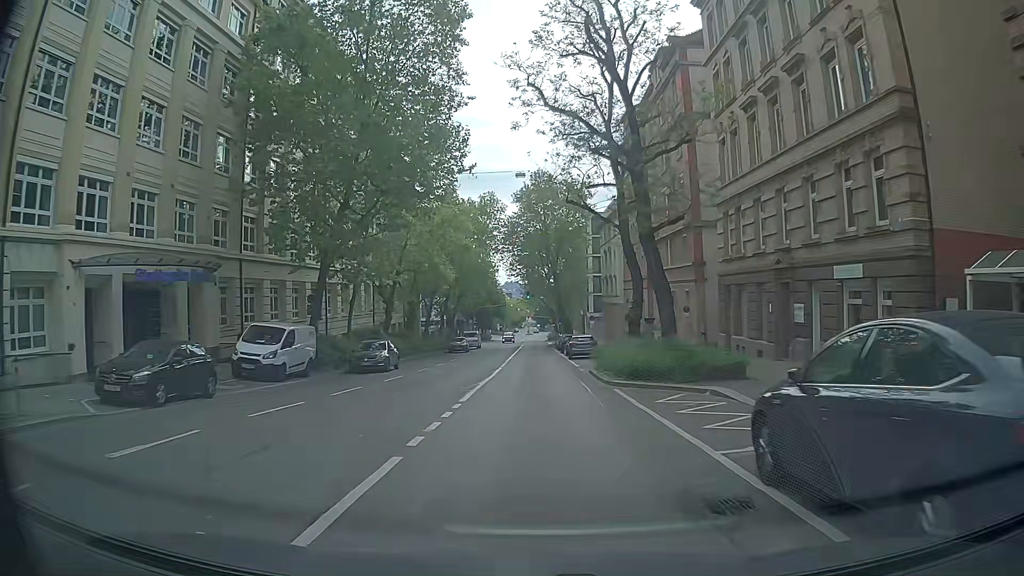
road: secondary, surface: asphalt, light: Day
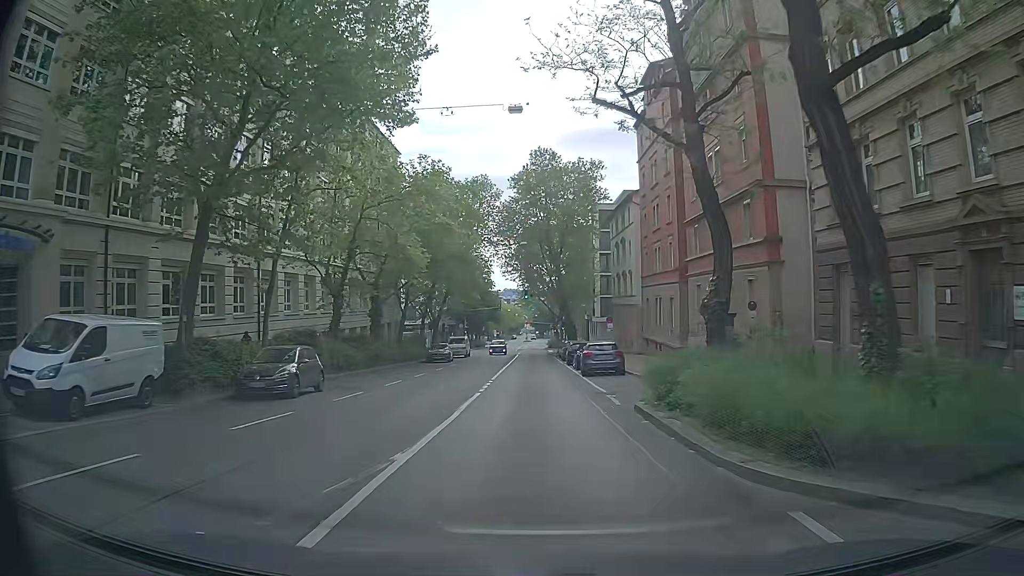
(0.0, +12.1) m; 0°
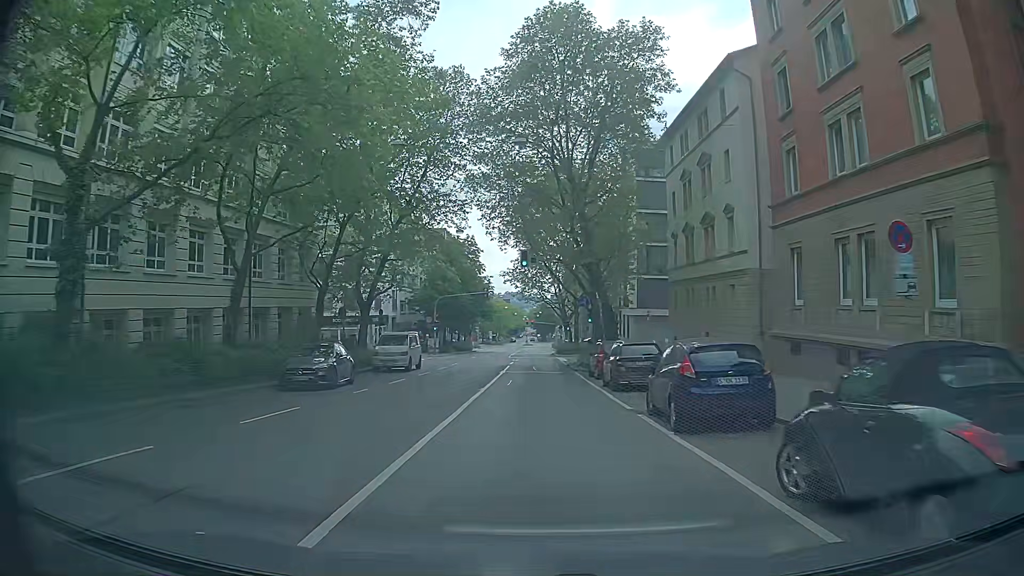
(+0.1, +30.4) m; 0°
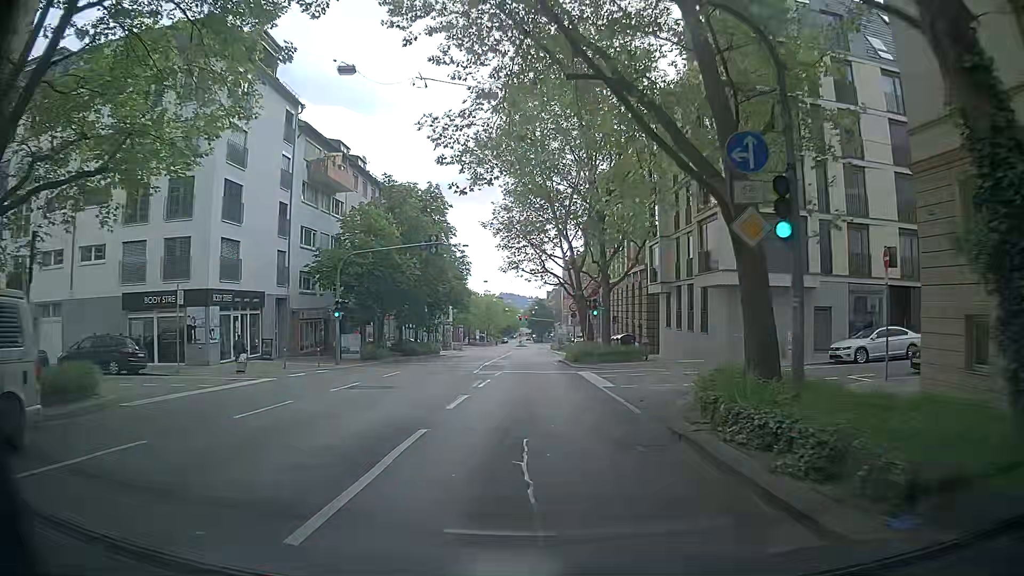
(+0.1, +30.6) m; 0°
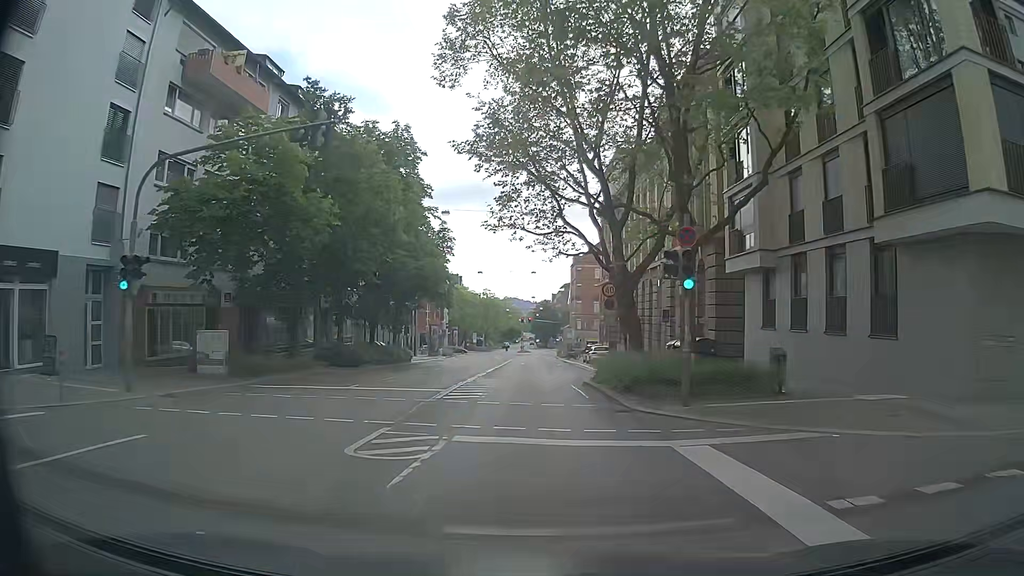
(-0.4, +18.5) m; +1°
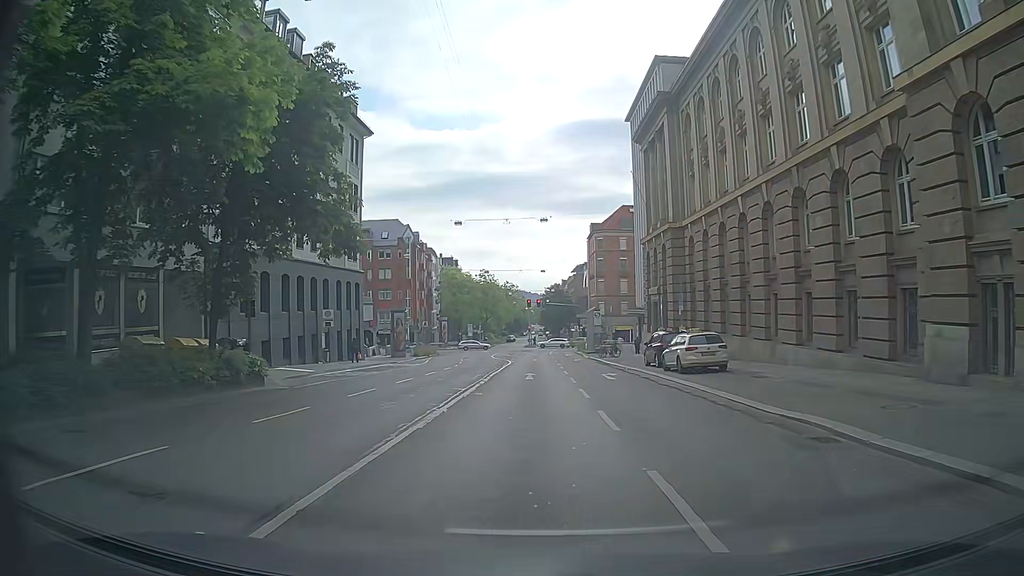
(-0.3, +30.6) m; -2°
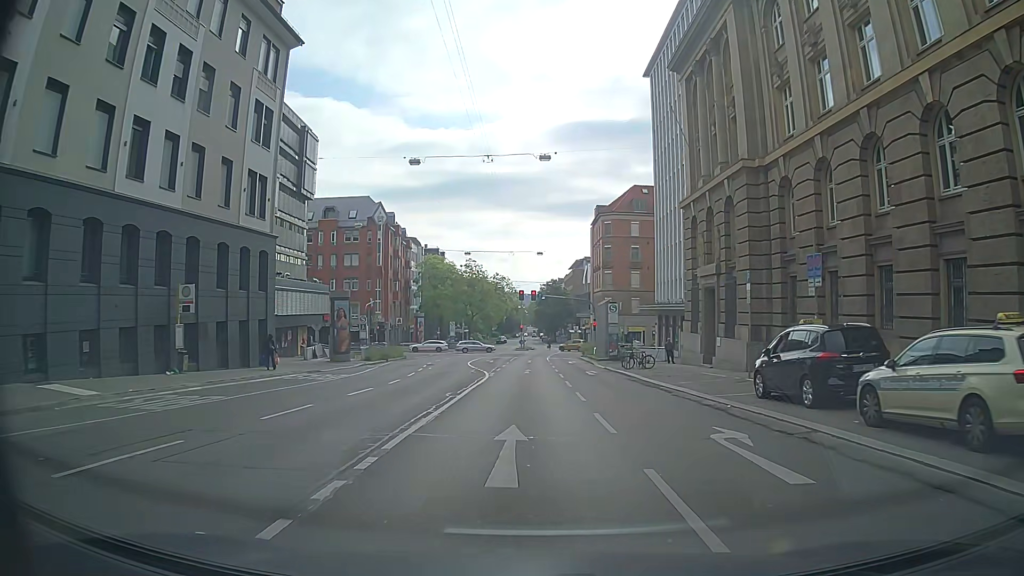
(+0.6, +17.8) m; +2°
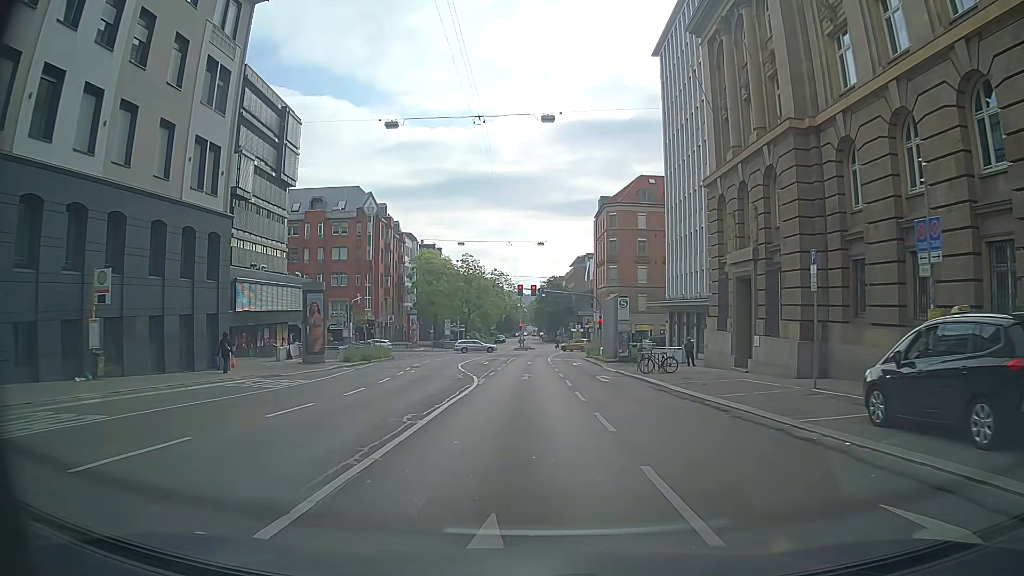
(0.0, +5.8) m; -1°
